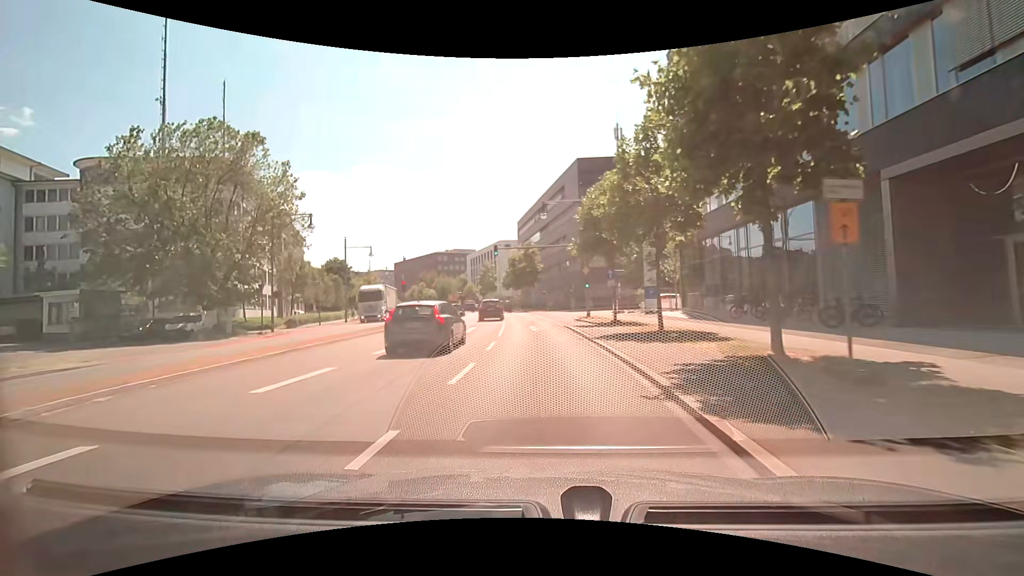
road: primary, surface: asphalt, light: Day
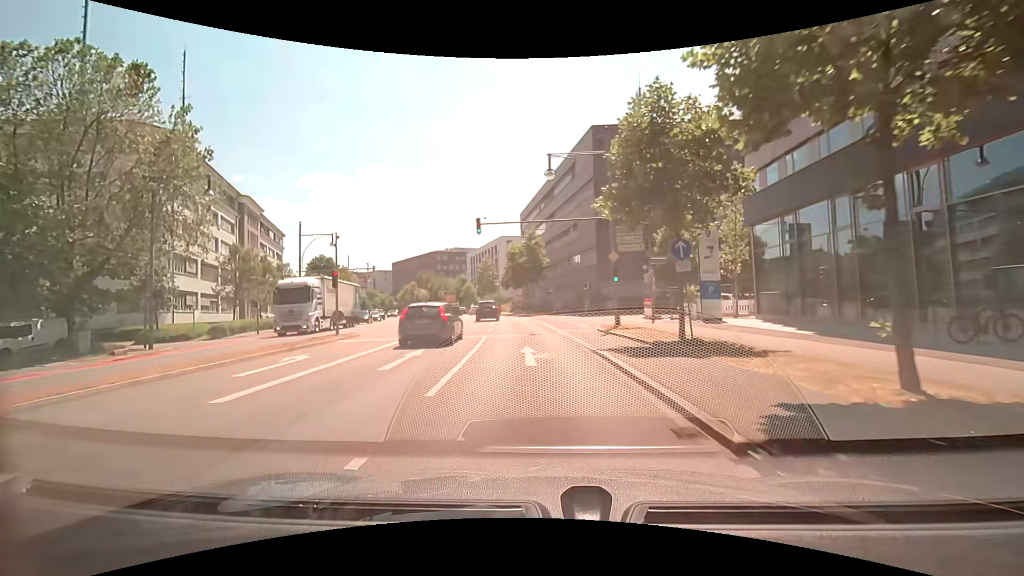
(-0.4, +12.8) m; -1°
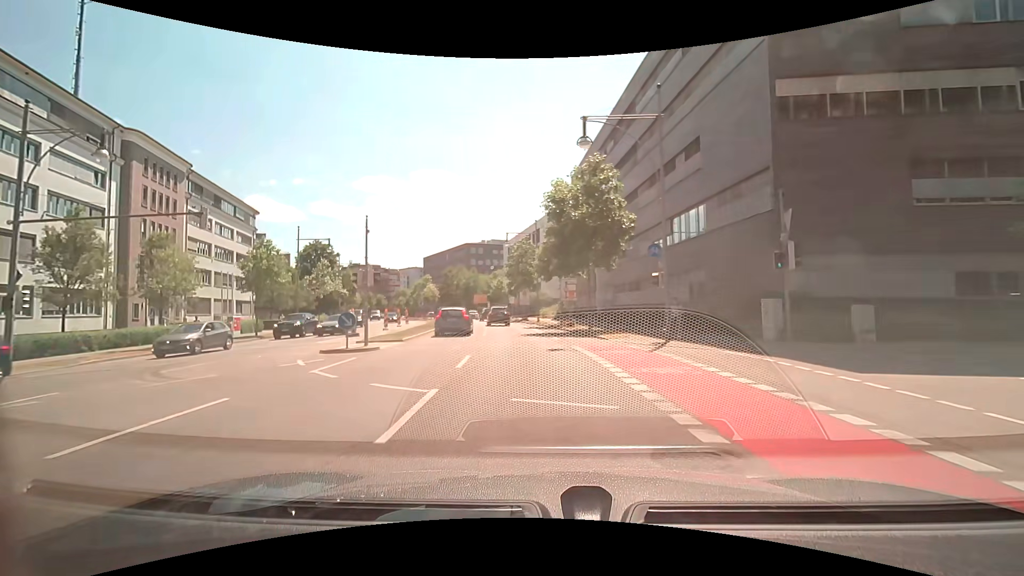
(-1.6, +31.1) m; -5°
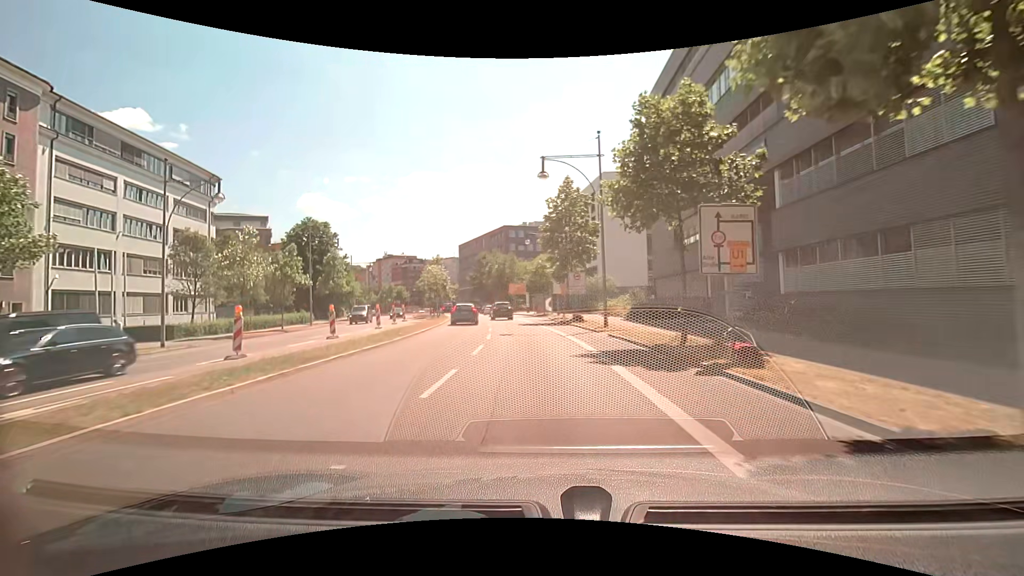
(-1.3, +24.3) m; -6°
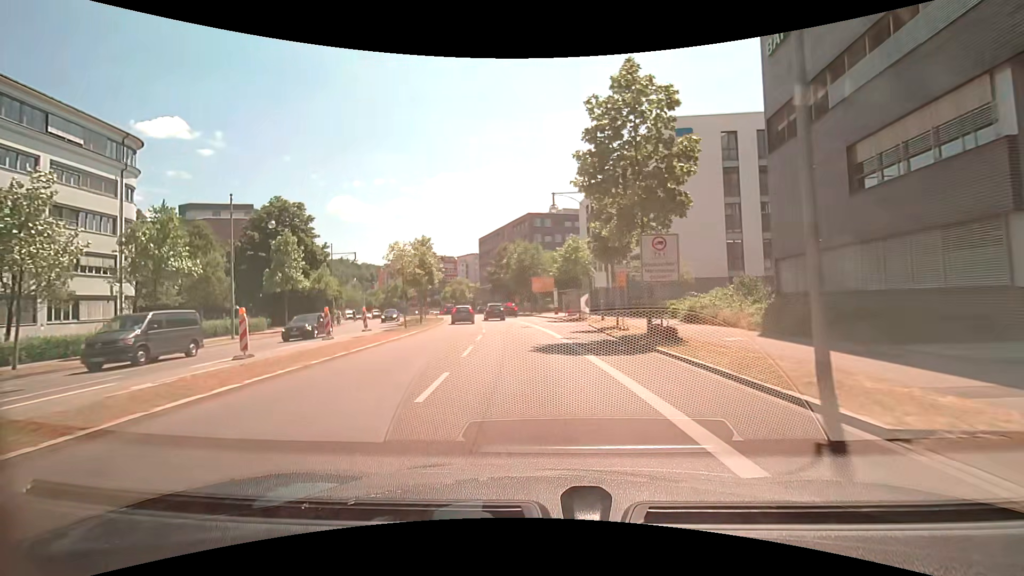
(-0.8, +18.3) m; -4°
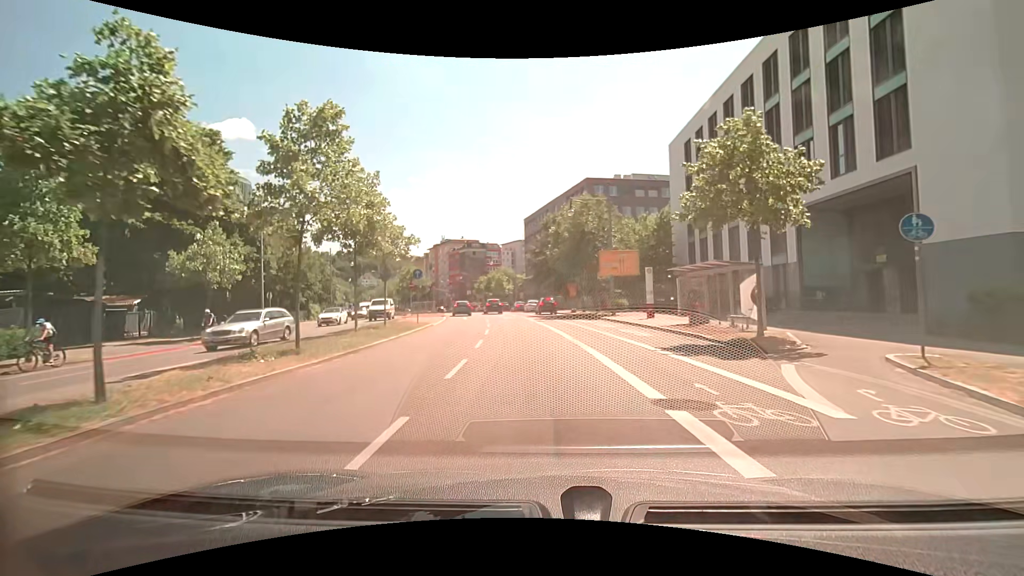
(-1.7, +27.9) m; -6°
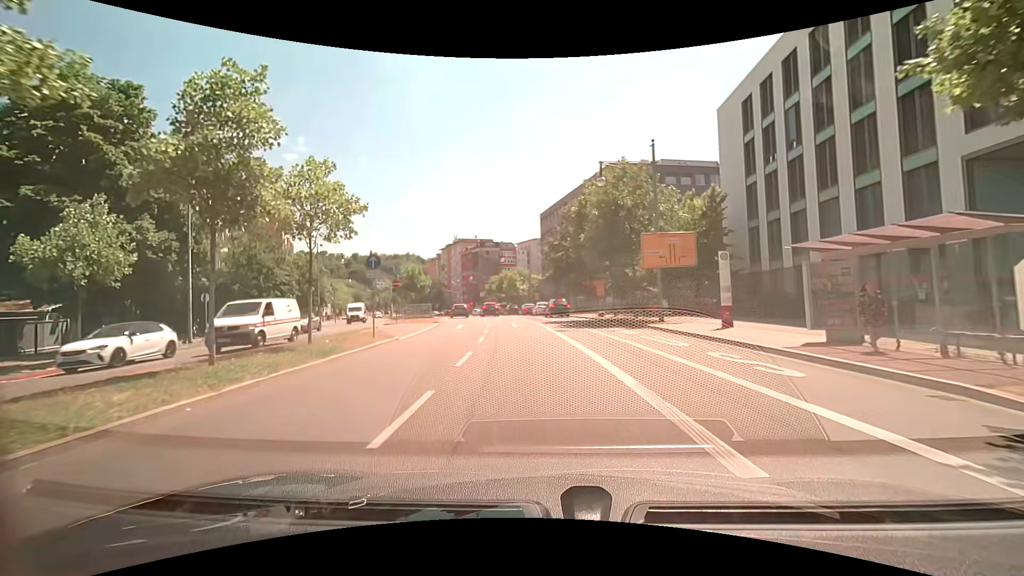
(-0.1, +10.1) m; -1°
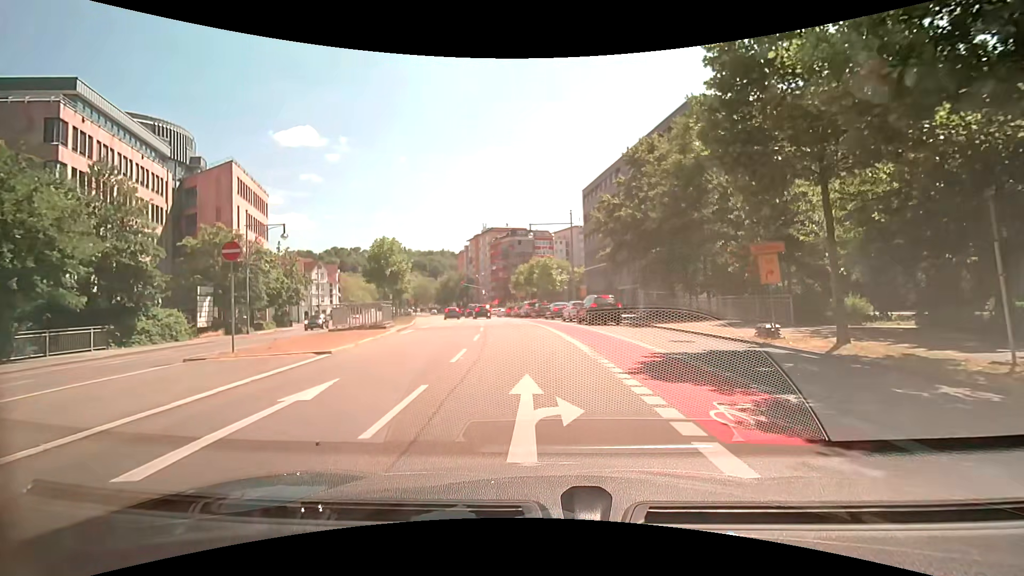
(-1.0, +23.6) m; -3°
(0, +10) (+2, +20) (+2, +30) (+1, +40) (-1, +49) (-4, +59) (-6, +69) (-9, +79) (-9, +88) (-8, +98) m
